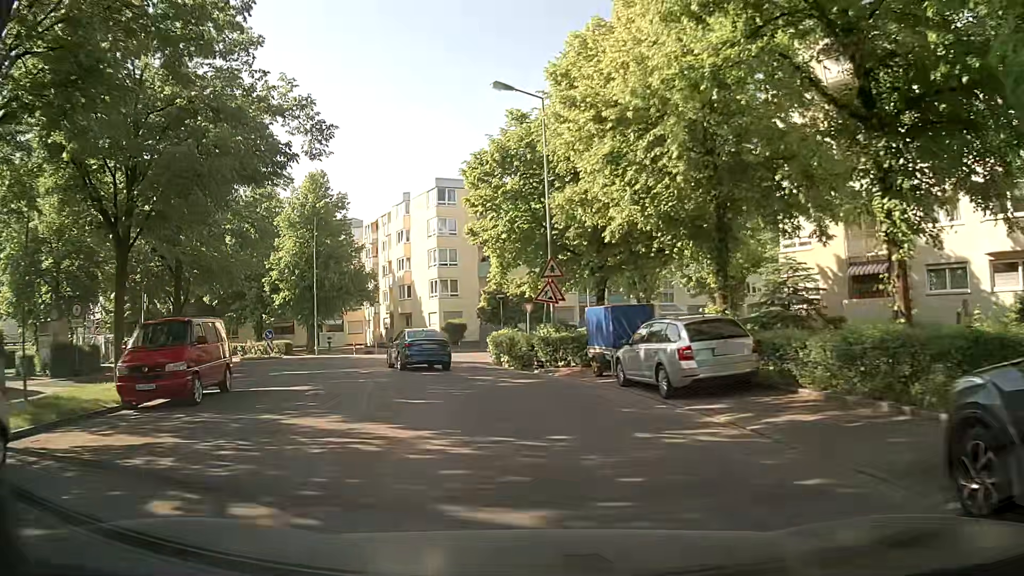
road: residential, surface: asphalt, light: Day
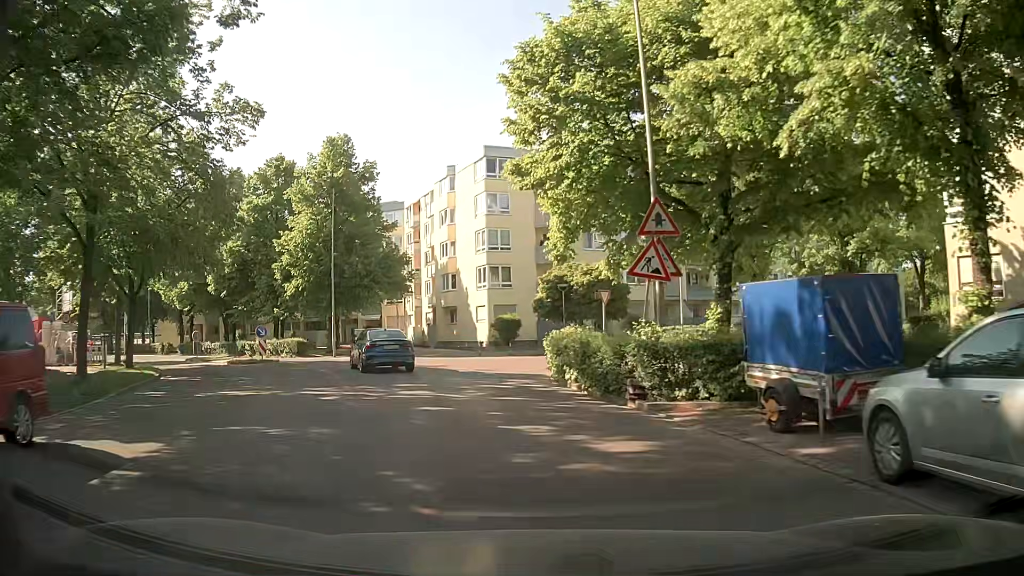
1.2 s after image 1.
(-0.5, +9.7) m; -5°
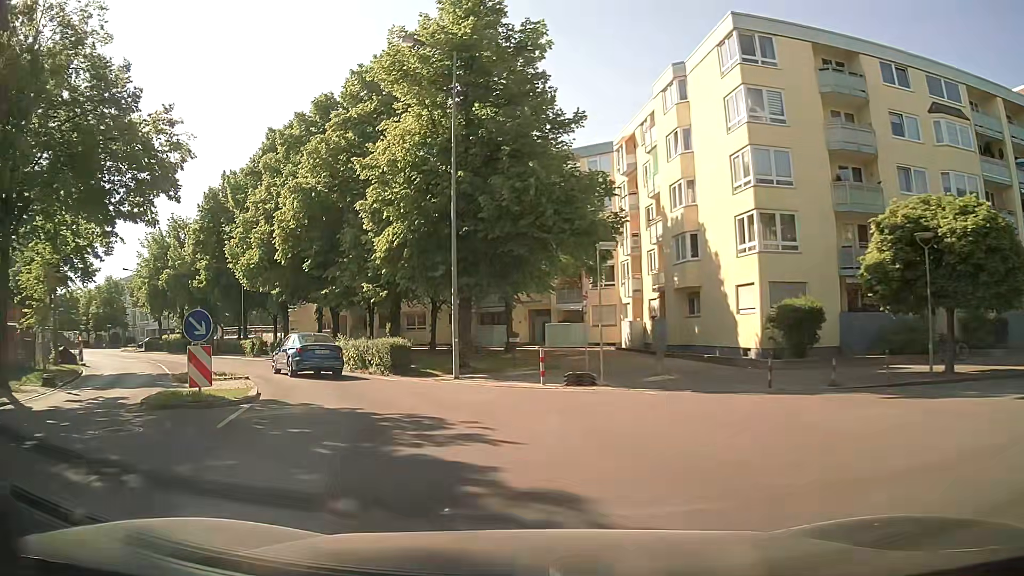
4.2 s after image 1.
(-3.0, +21.1) m; -19°
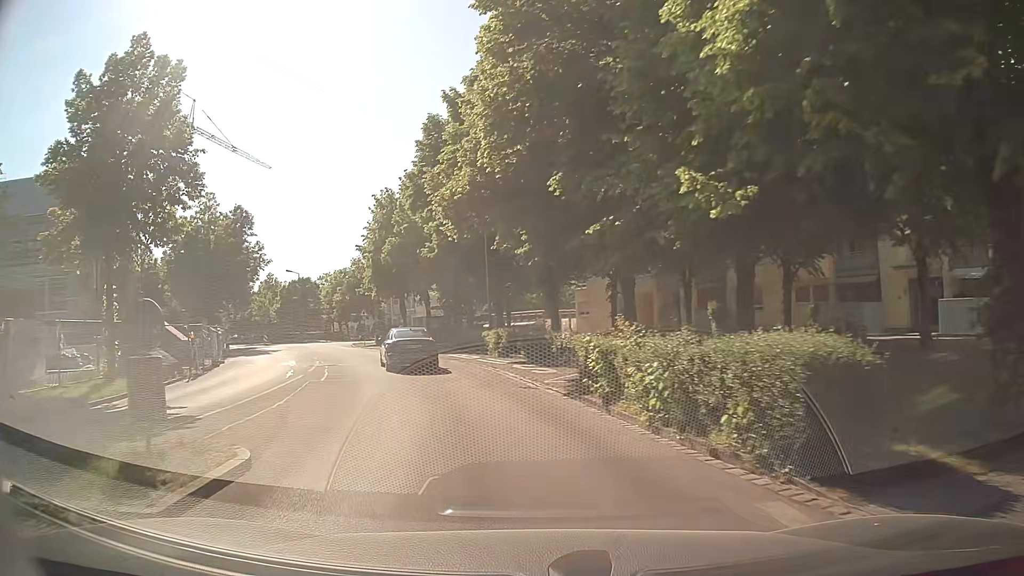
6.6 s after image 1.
(-3.7, +16.5) m; -26°
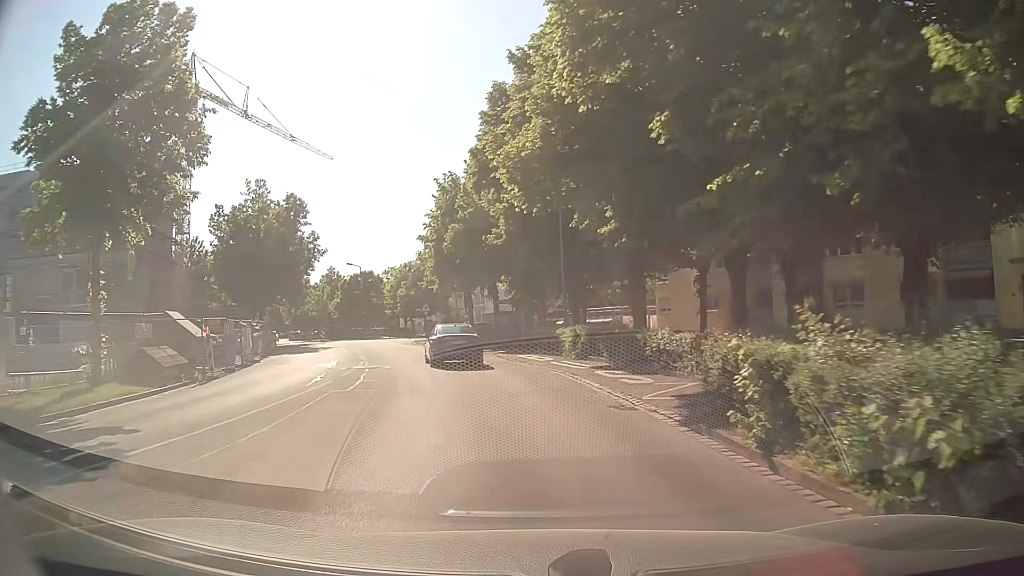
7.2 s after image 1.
(-0.3, +4.5) m; -7°
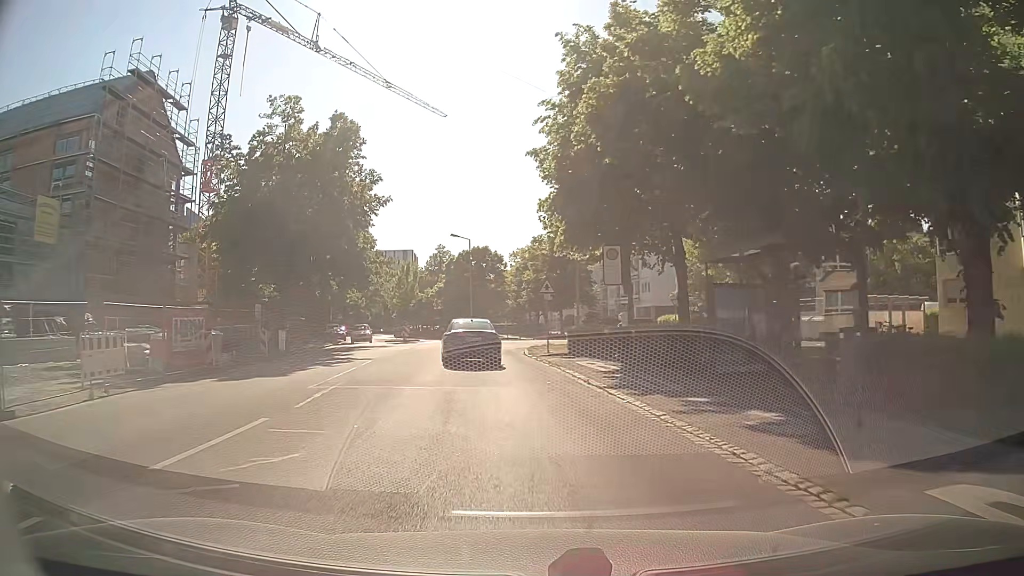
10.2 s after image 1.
(-2.3, +23.7) m; -13°
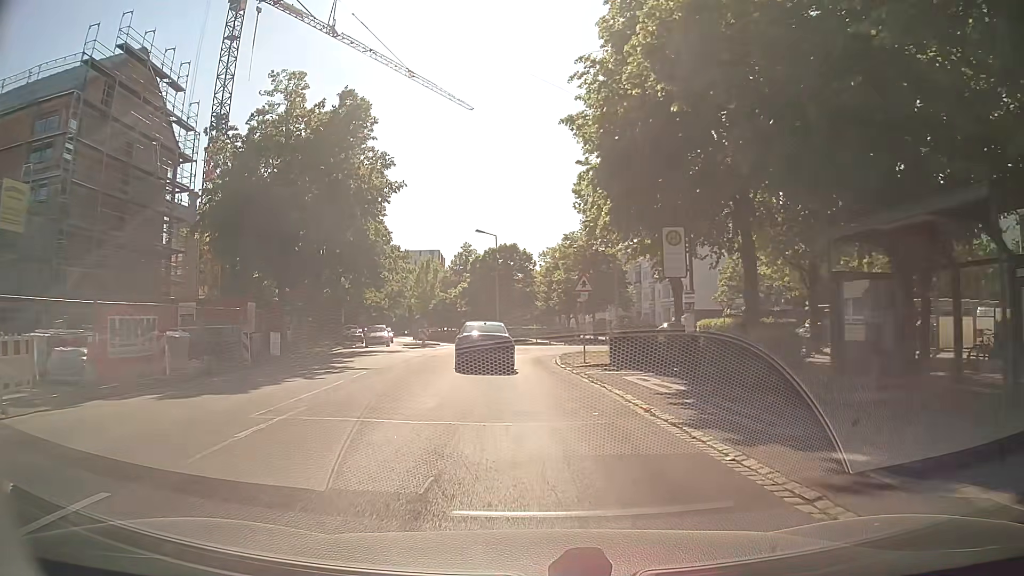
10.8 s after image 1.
(-0.1, +4.6) m; -1°
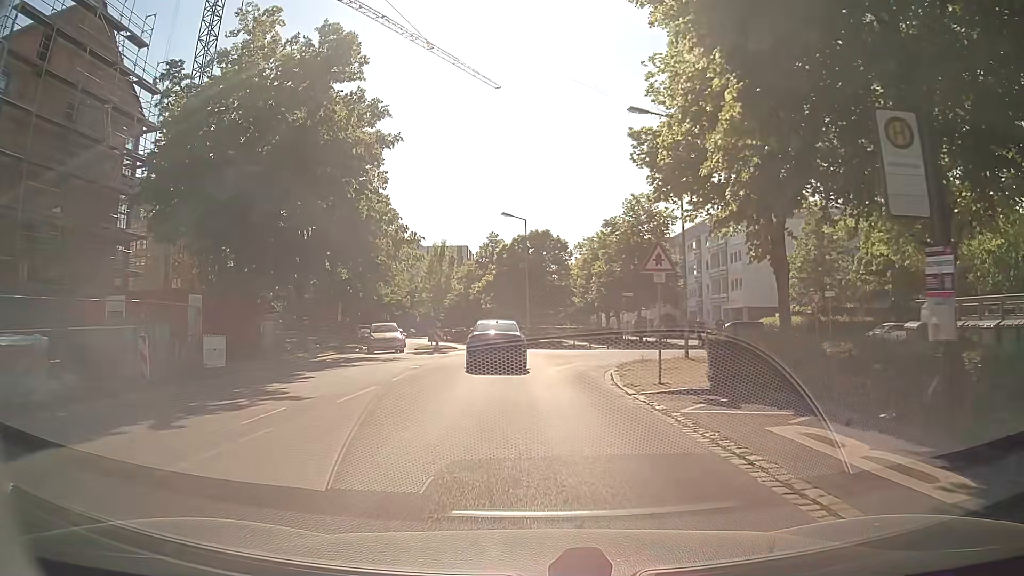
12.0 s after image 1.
(-0.4, +8.6) m; -5°
(0, +10) (0, +20) (0, +30) (-1, +40) (-3, +50) (-5, +60) (-8, +69) (-11, +79) (-13, +89) (-14, +99) m
